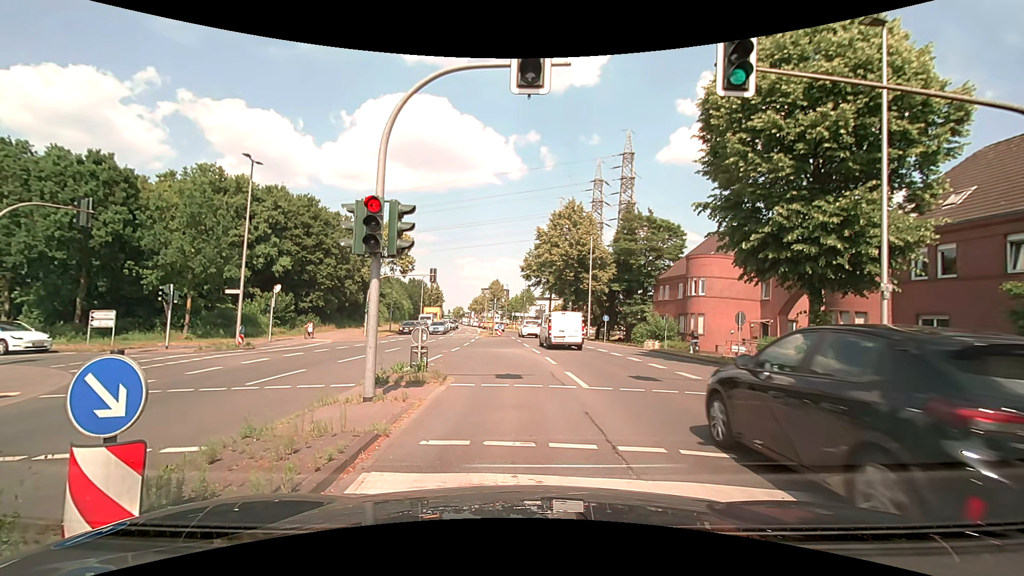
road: secondary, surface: asphalt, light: Day
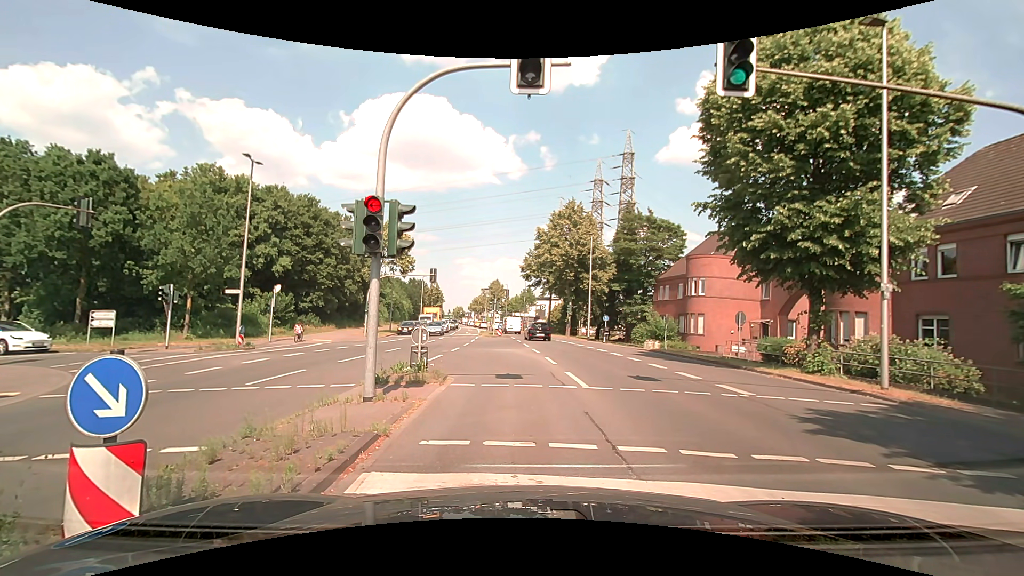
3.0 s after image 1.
(0.0, 0.0) m; 0°
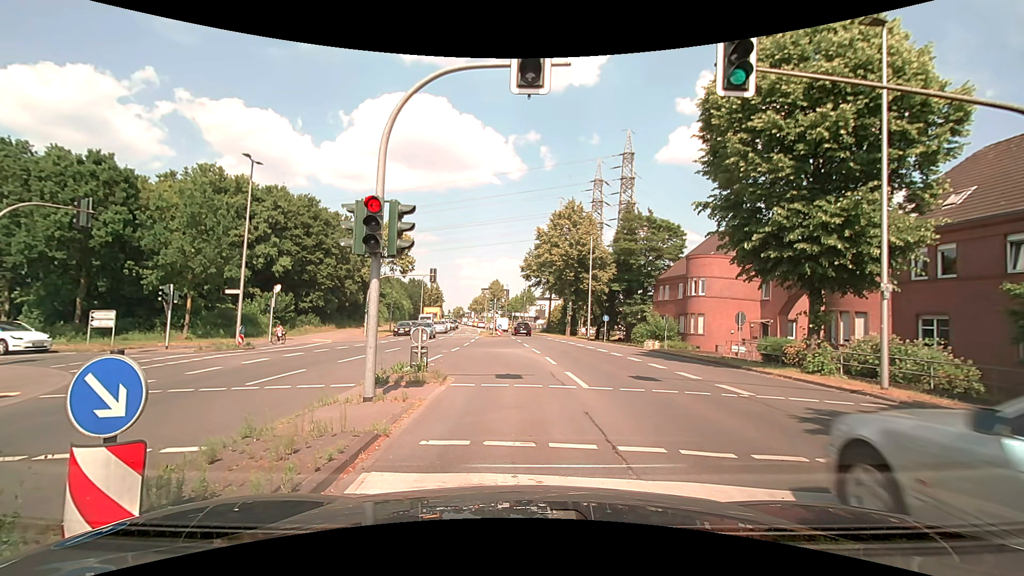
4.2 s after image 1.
(0.0, 0.0) m; 0°
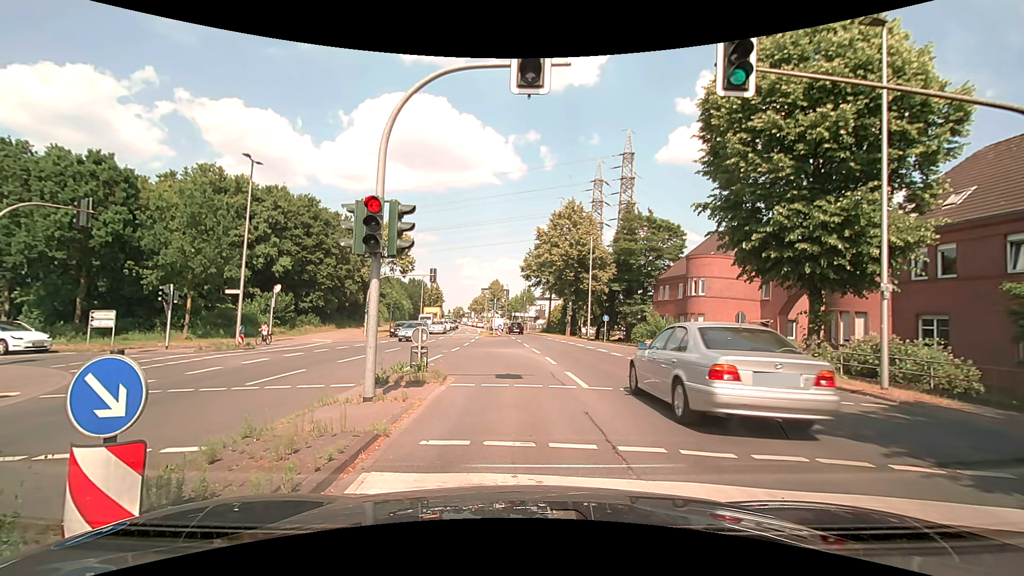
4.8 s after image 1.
(0.0, 0.0) m; 0°
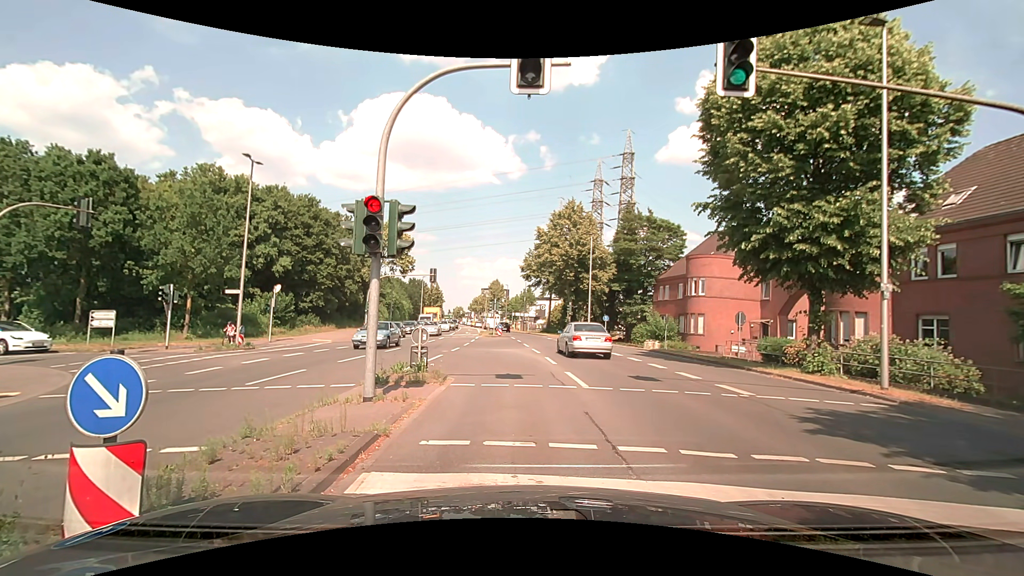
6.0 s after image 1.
(0.0, 0.0) m; 0°
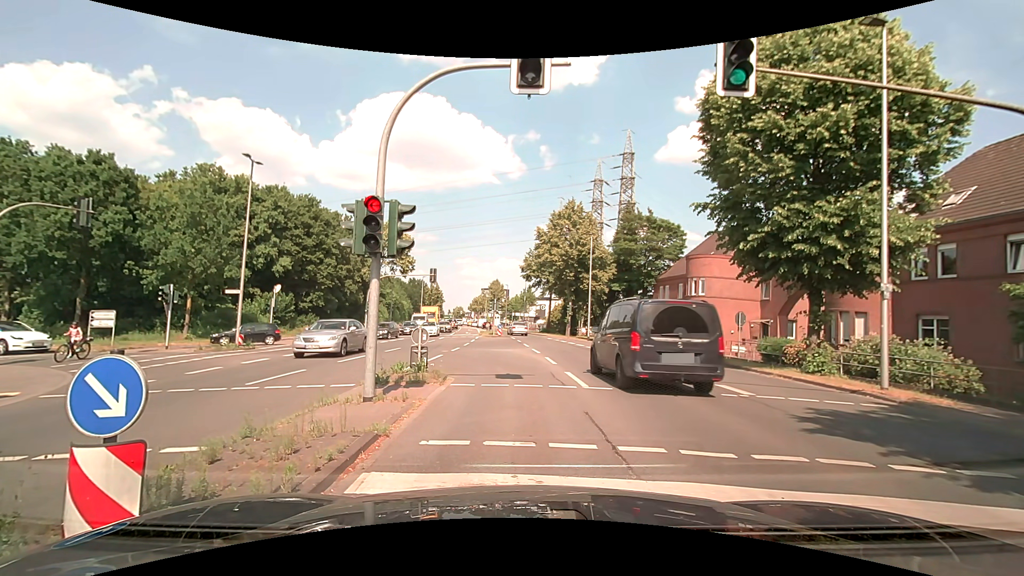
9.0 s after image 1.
(0.0, 0.0) m; 0°
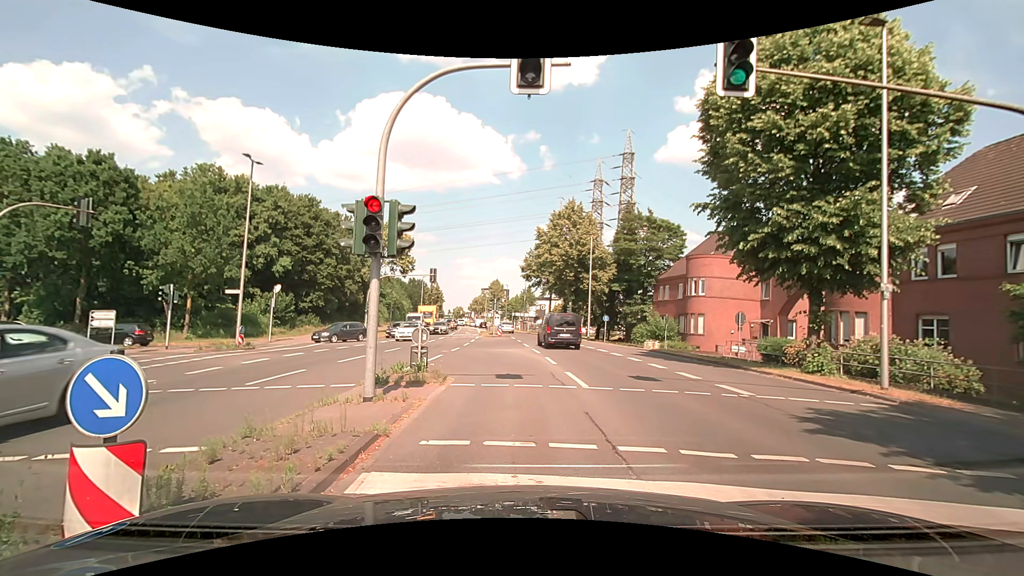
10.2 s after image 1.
(0.0, 0.0) m; 0°
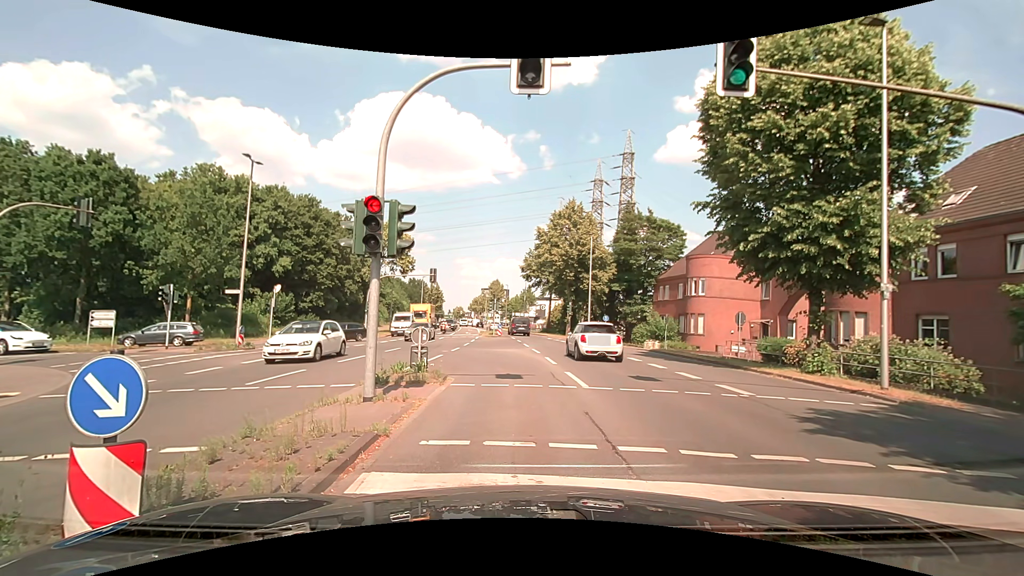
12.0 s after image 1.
(0.0, 0.0) m; 0°
